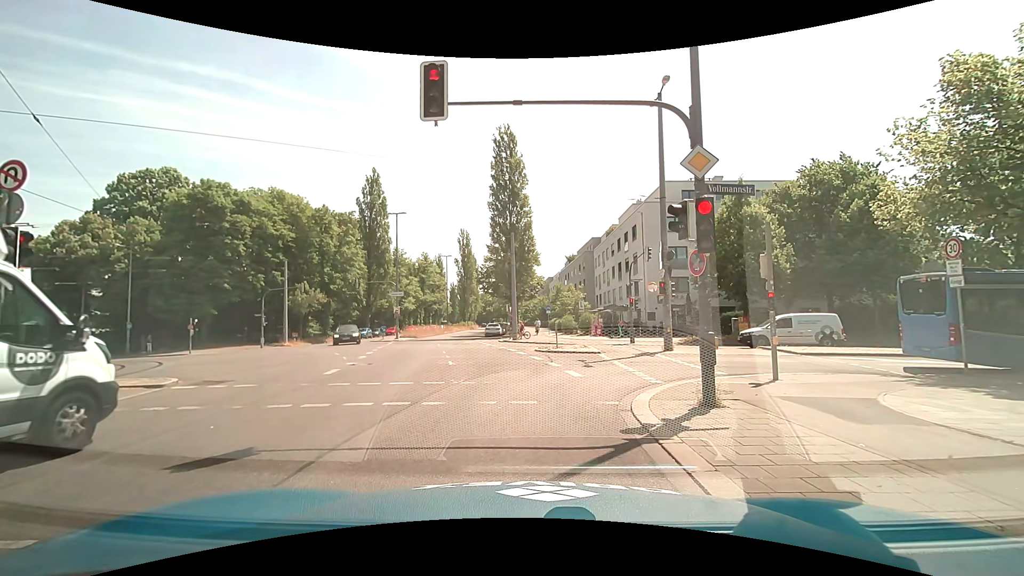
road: secondary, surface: asphalt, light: Day
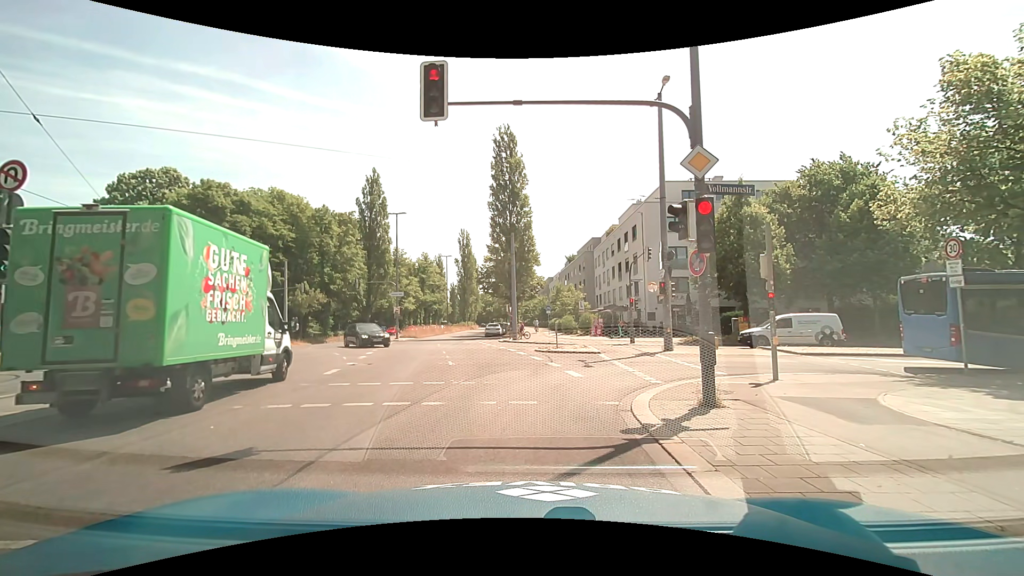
(0.0, 0.0) m; 0°
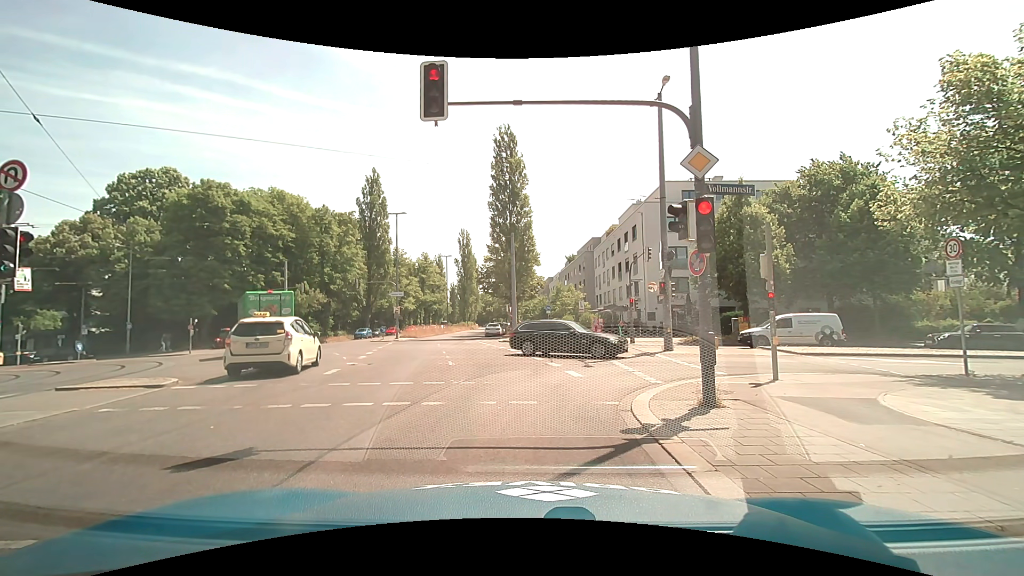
(0.0, 0.0) m; 0°
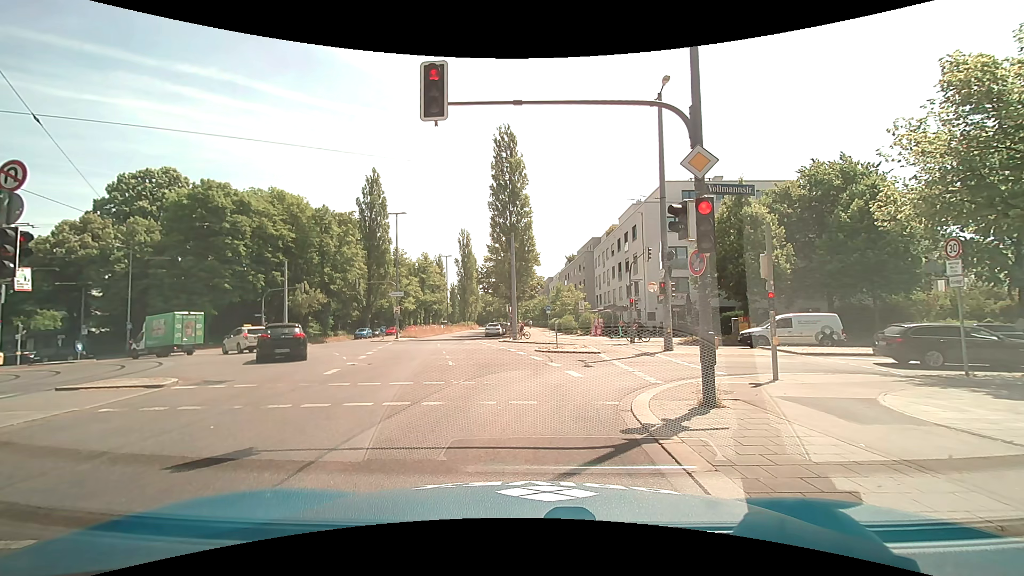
(0.0, 0.0) m; 0°
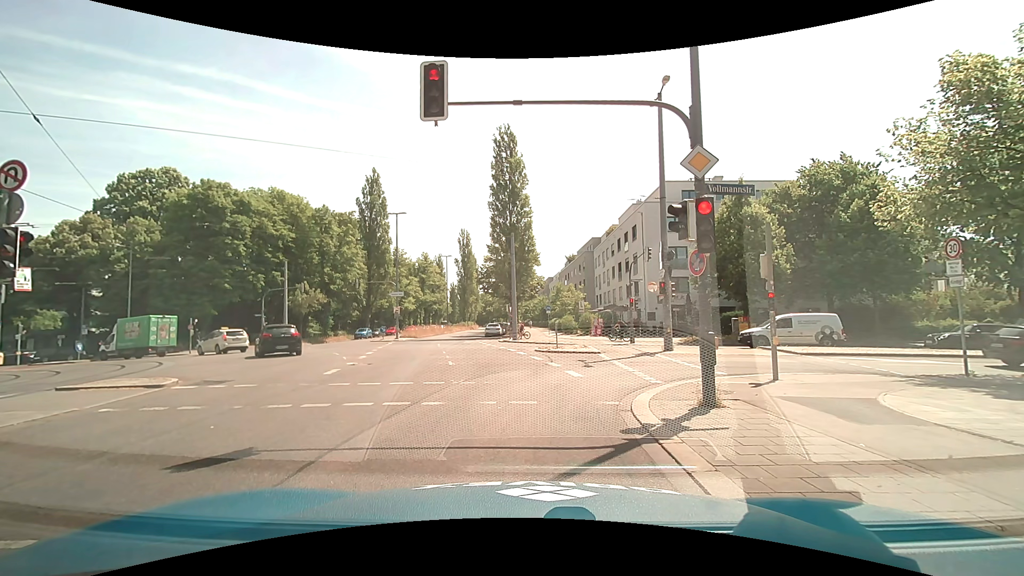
(0.0, 0.0) m; 0°
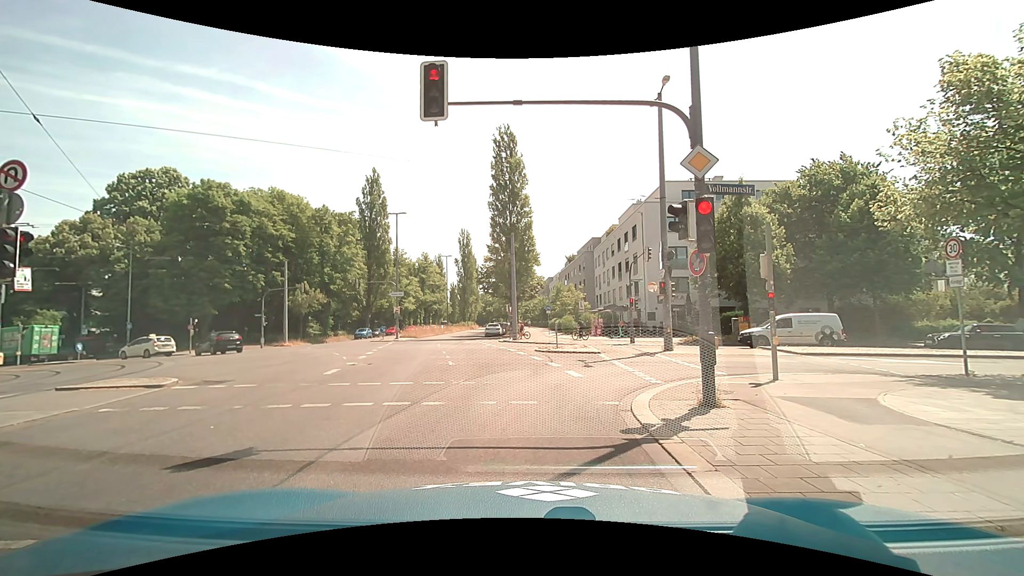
(0.0, 0.0) m; 0°
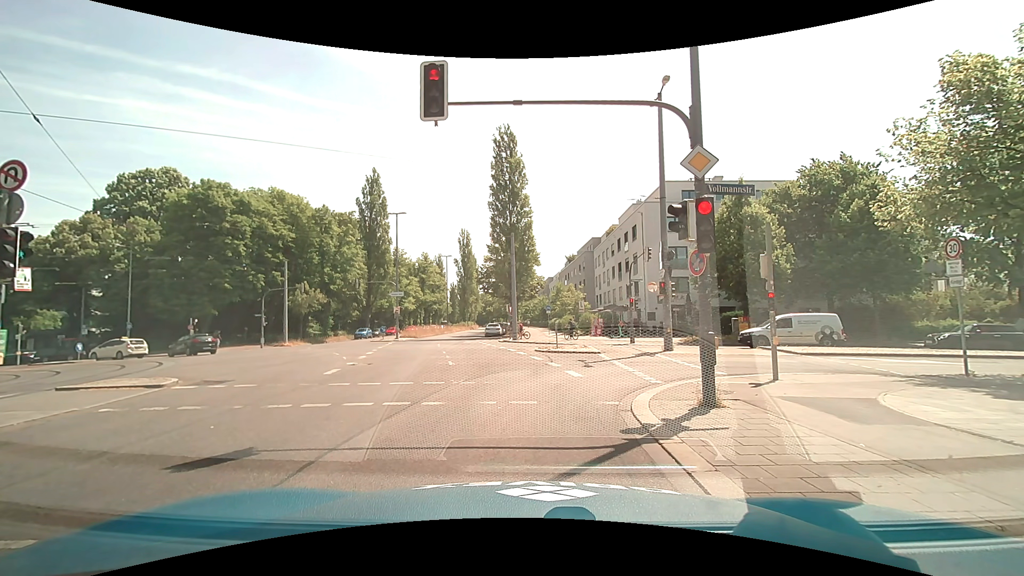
(0.0, 0.0) m; 0°
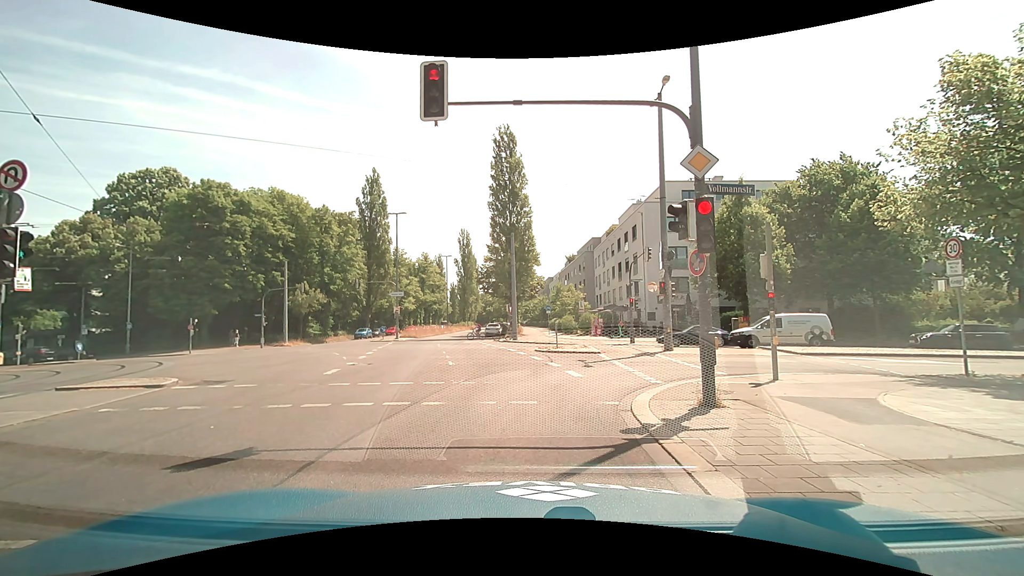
(0.0, 0.0) m; 0°
(0, +10) (-1, +20) (-2, +30) (-4, +40) (-5, +50) (-5, +60) (-5, +70) (-5, +80) (-5, +90) (-5, +100) m
